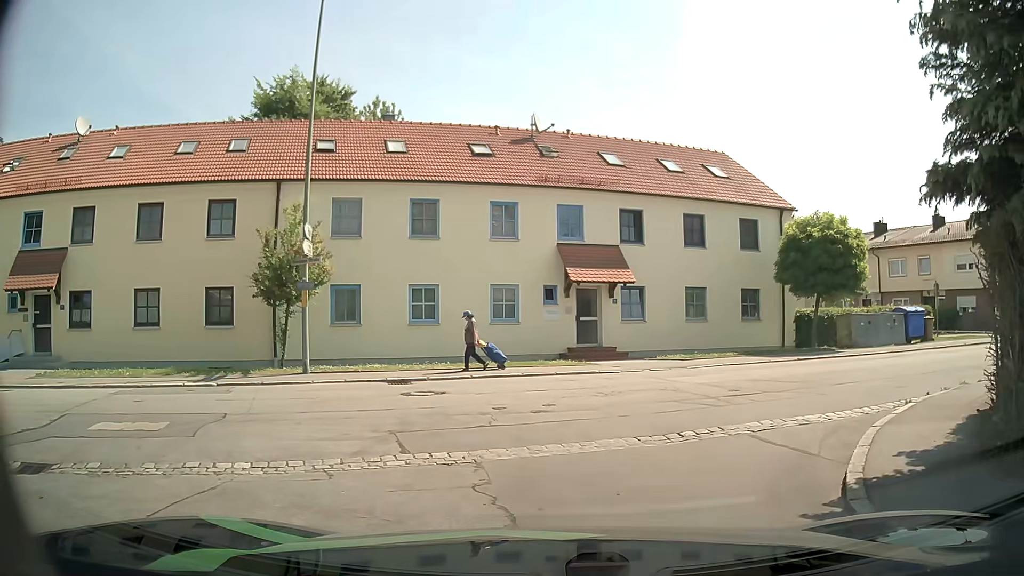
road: residential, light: Day
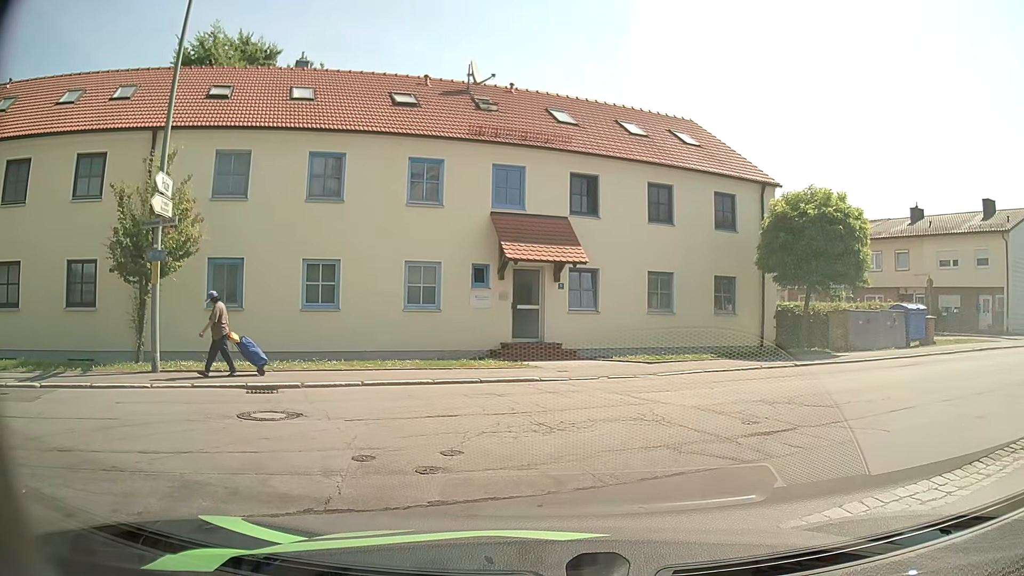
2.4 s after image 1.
(+0.2, +4.3) m; +6°
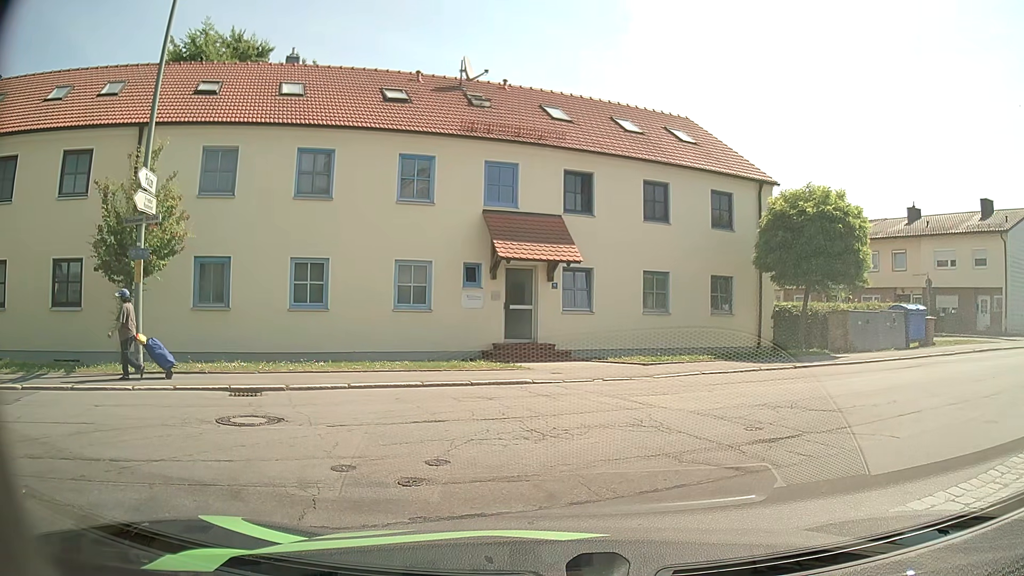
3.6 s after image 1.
(0.0, +0.4) m; 0°
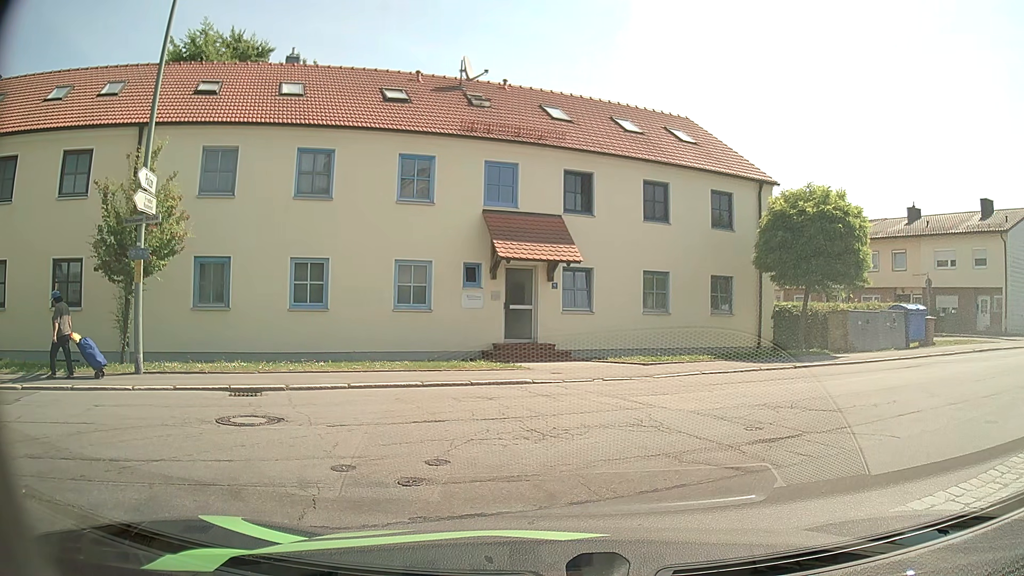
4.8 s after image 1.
(0.0, 0.0) m; 0°
